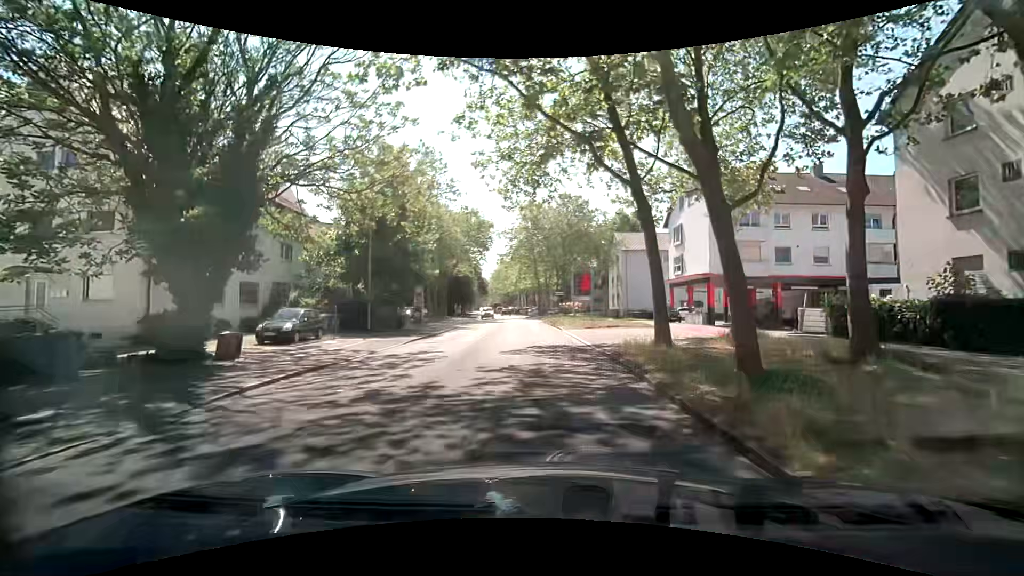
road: secondary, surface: asphalt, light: Day
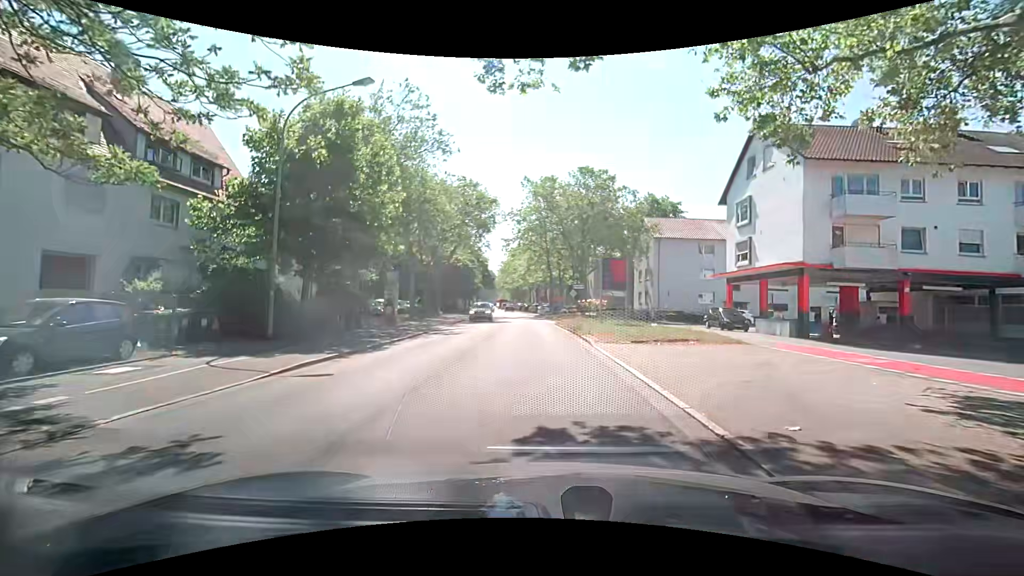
(-0.2, +11.9) m; -3°
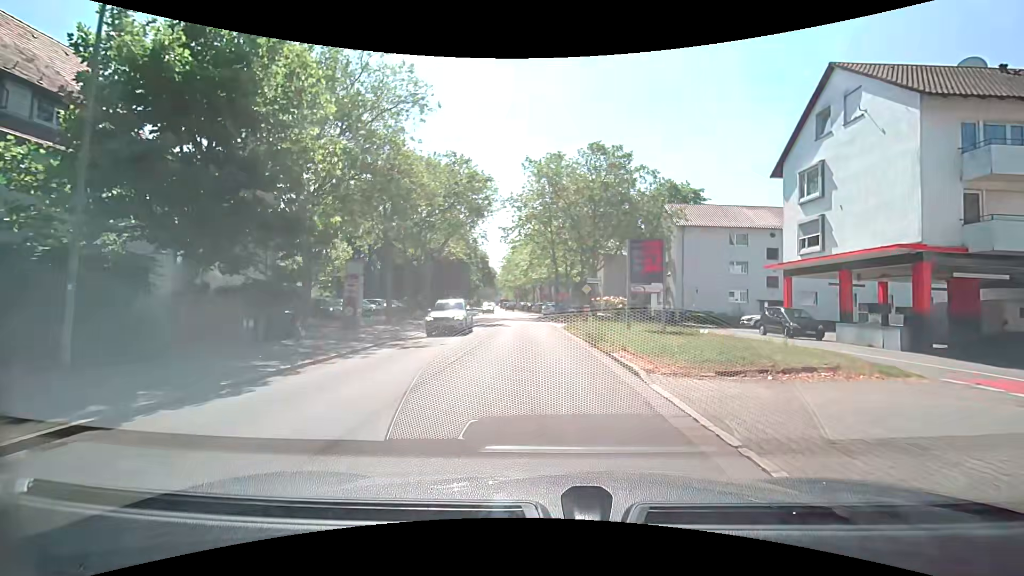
(+0.2, +7.9) m; 0°
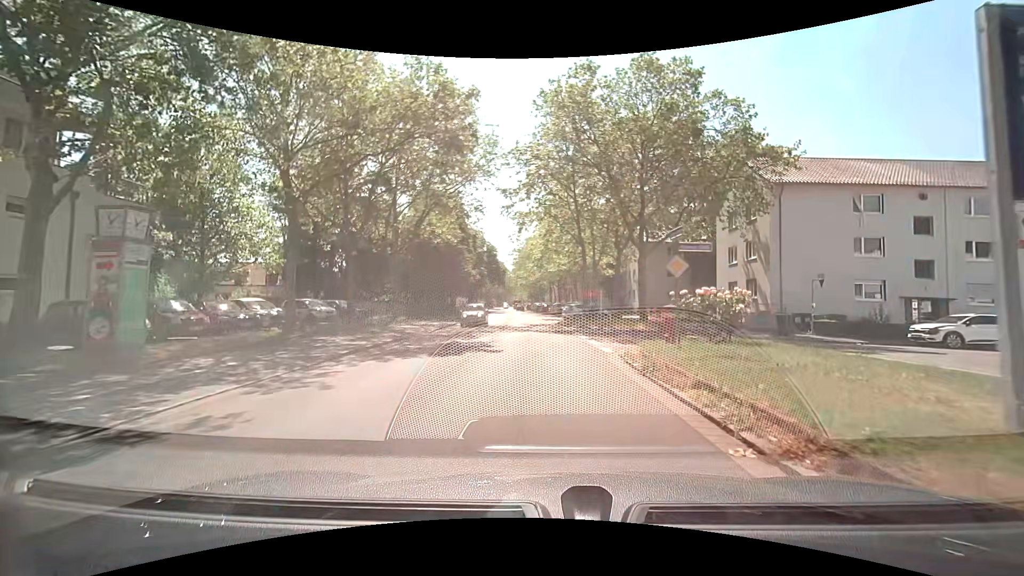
(-0.1, +16.6) m; -1°
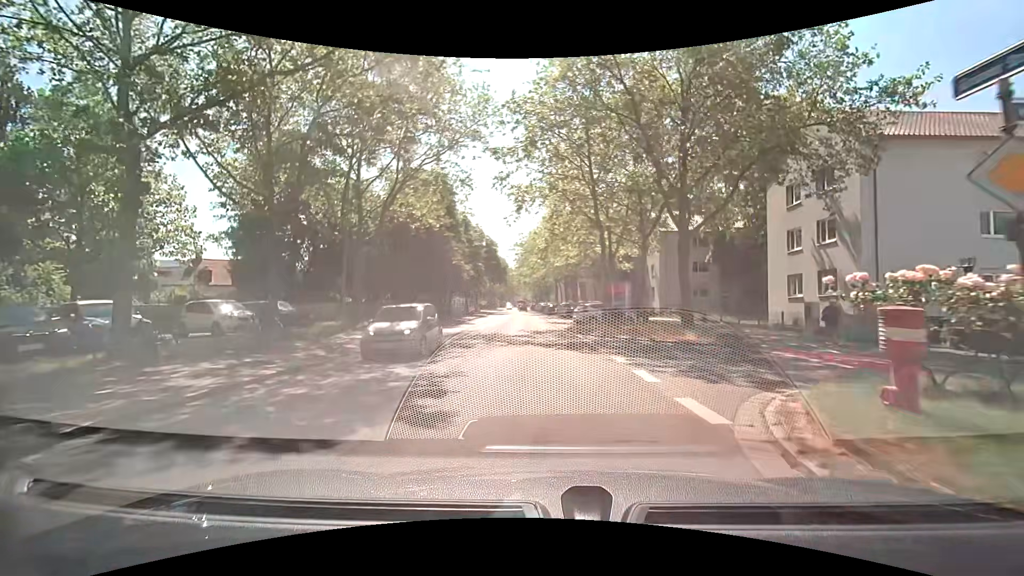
(-0.1, +8.5) m; 0°
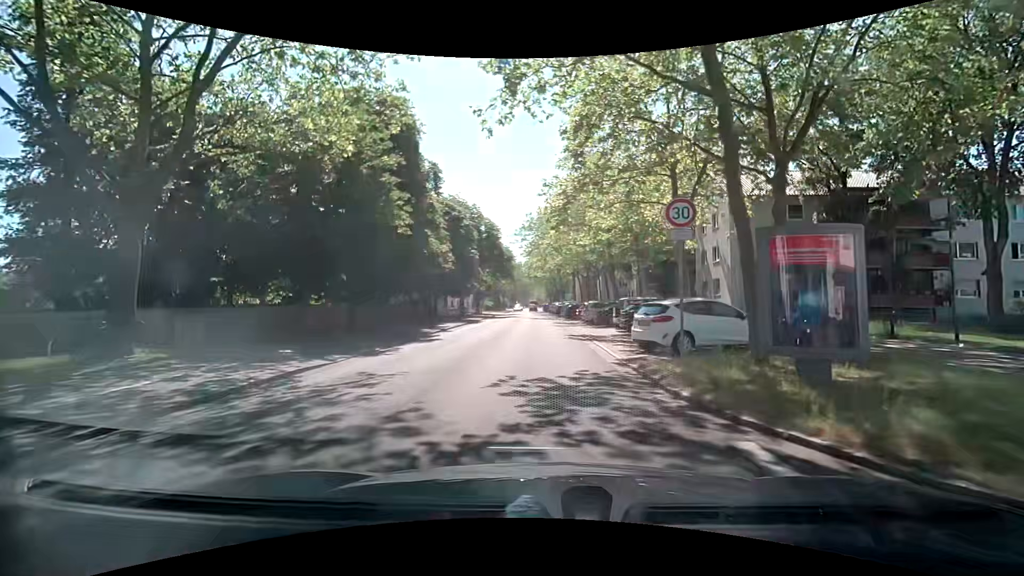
(-0.3, +17.1) m; -2°
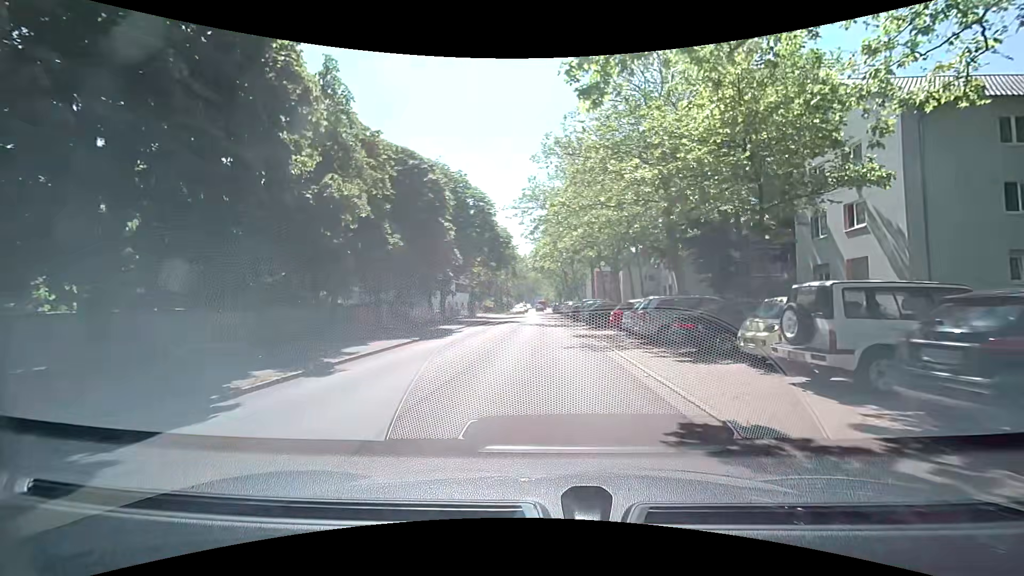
(-0.2, +17.1) m; 0°
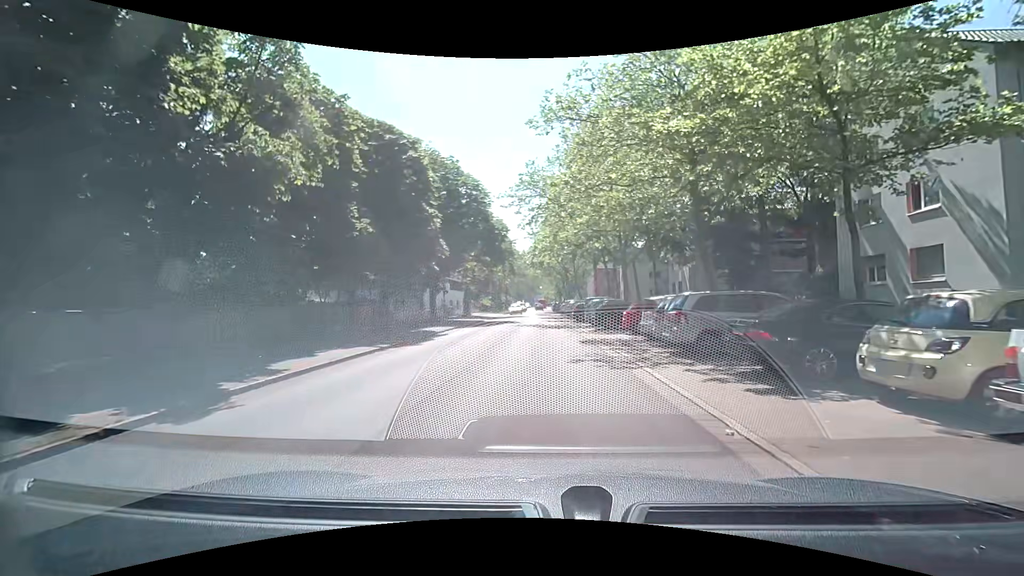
(-0.1, +4.3) m; -2°
(0, +10) (0, +20) (+1, +30) (+1, +40) (+1, +50) (+1, +60) (+1, +70) (+1, +80) (+1, +90) (+1, +100) m
